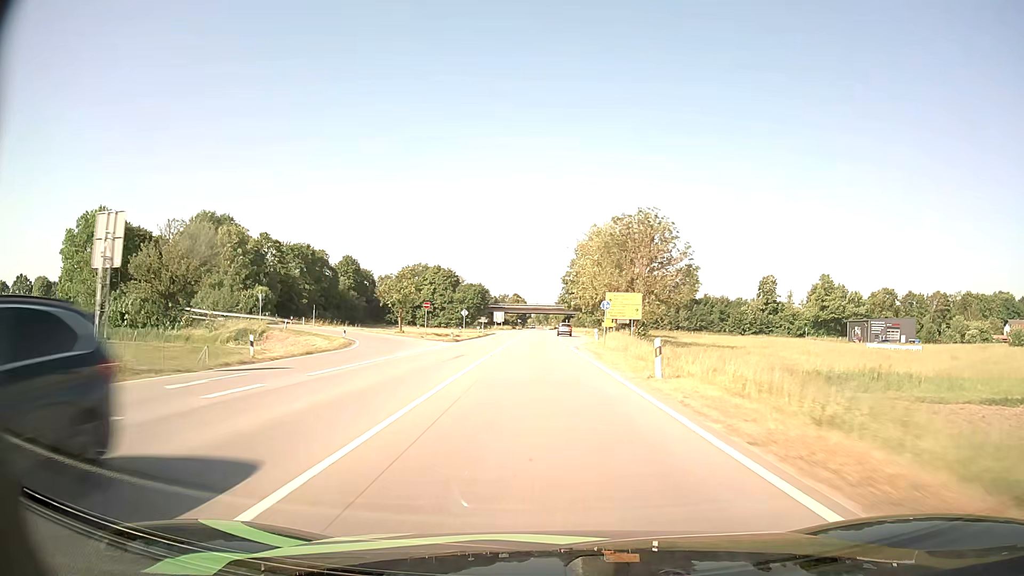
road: primary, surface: asphalt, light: Day
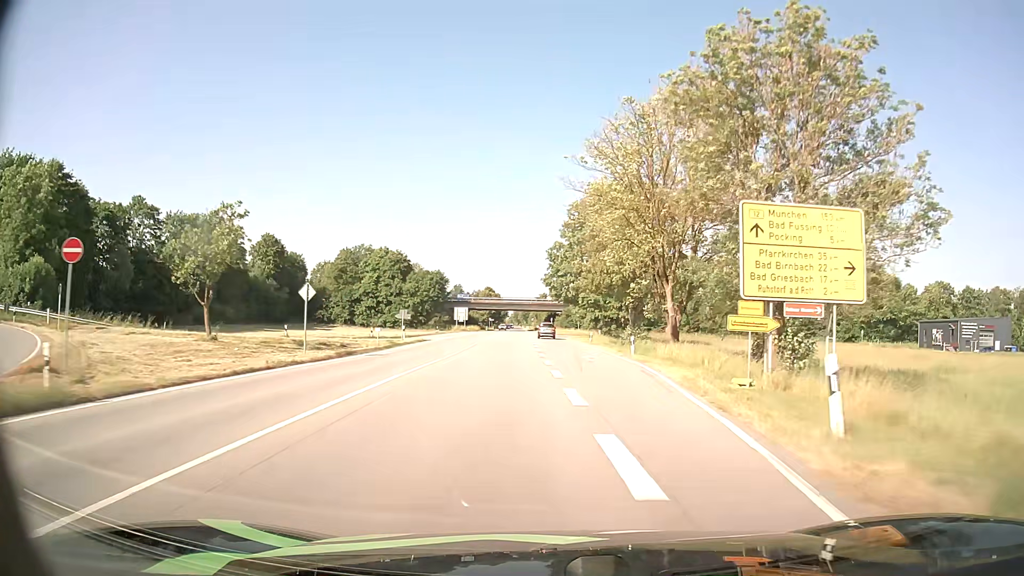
(+0.3, +45.5) m; +1°
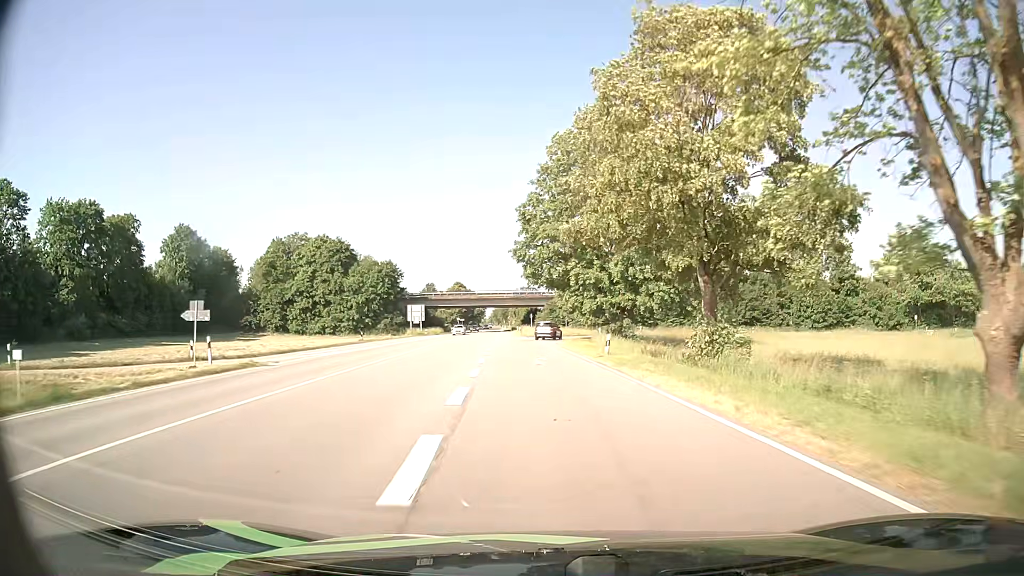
(+0.7, +29.8) m; +2°
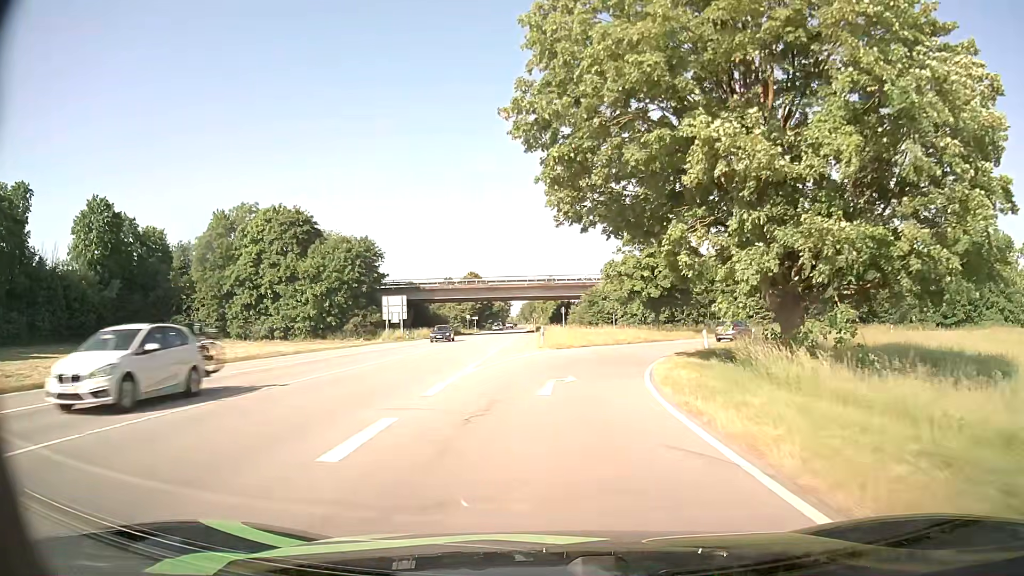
(-0.9, +34.2) m; -3°
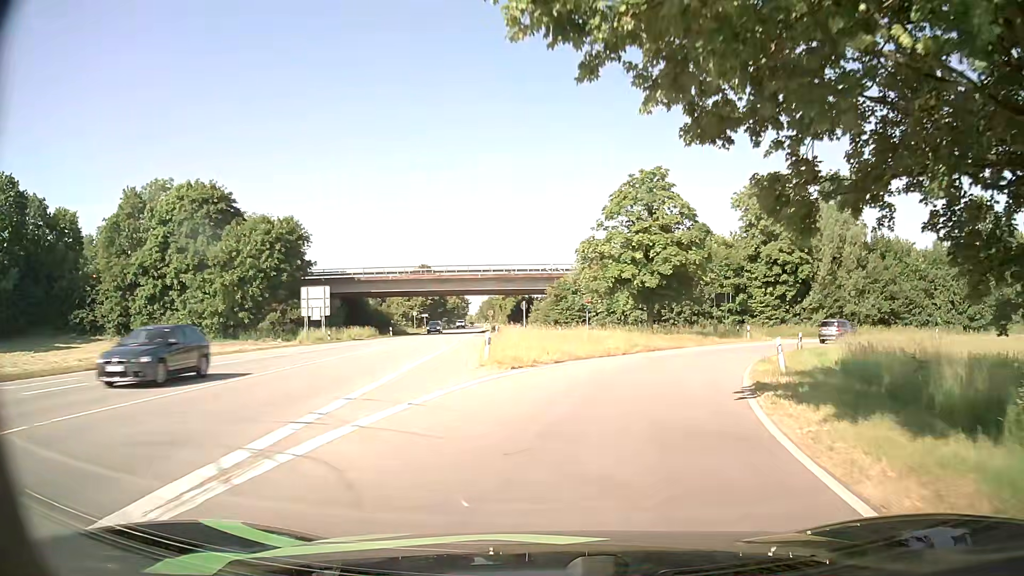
(+0.1, +14.8) m; +3°
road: primary_link
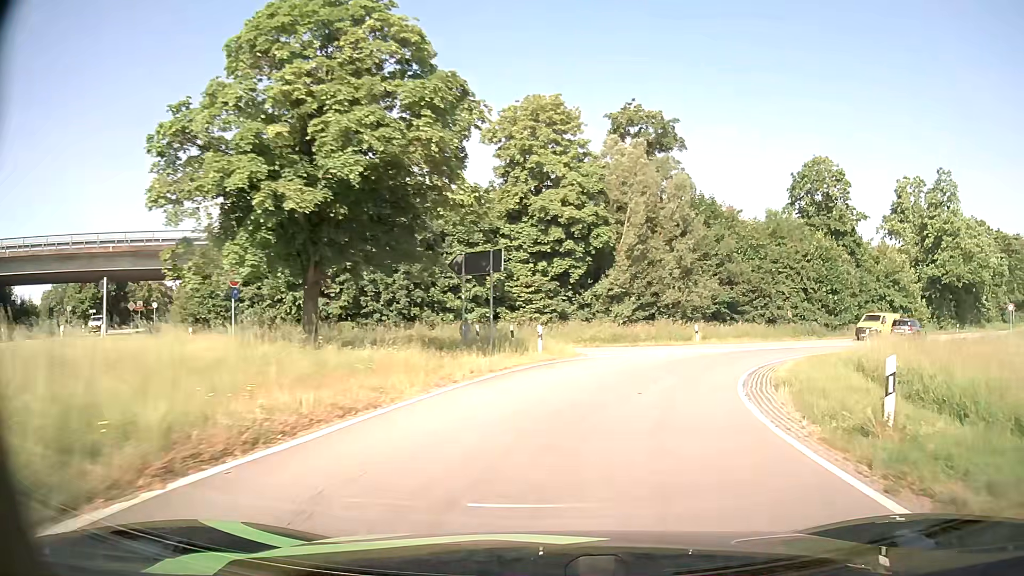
(+4.6, +25.2) m; +23°
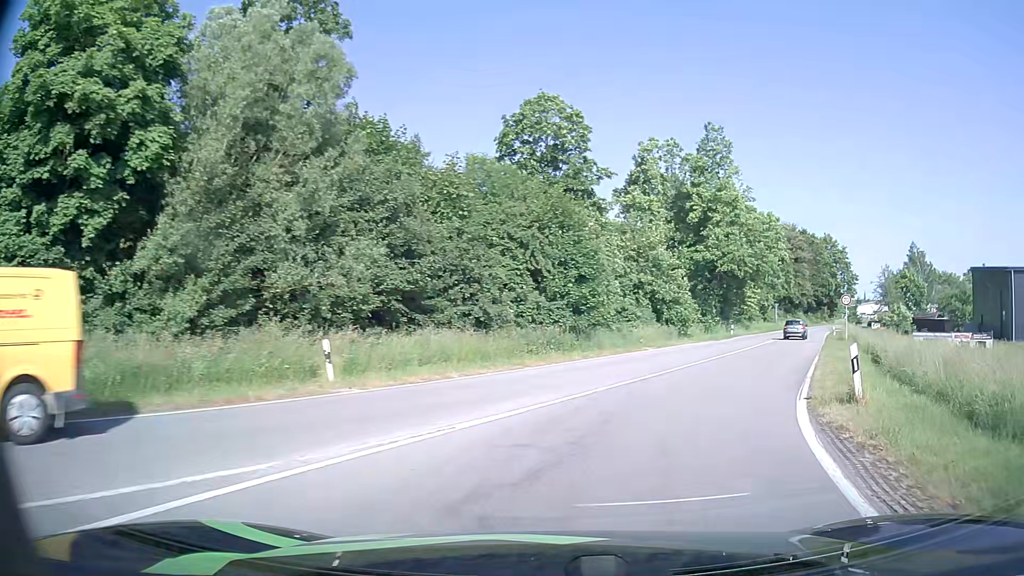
(+4.9, +21.9) m; +27°
